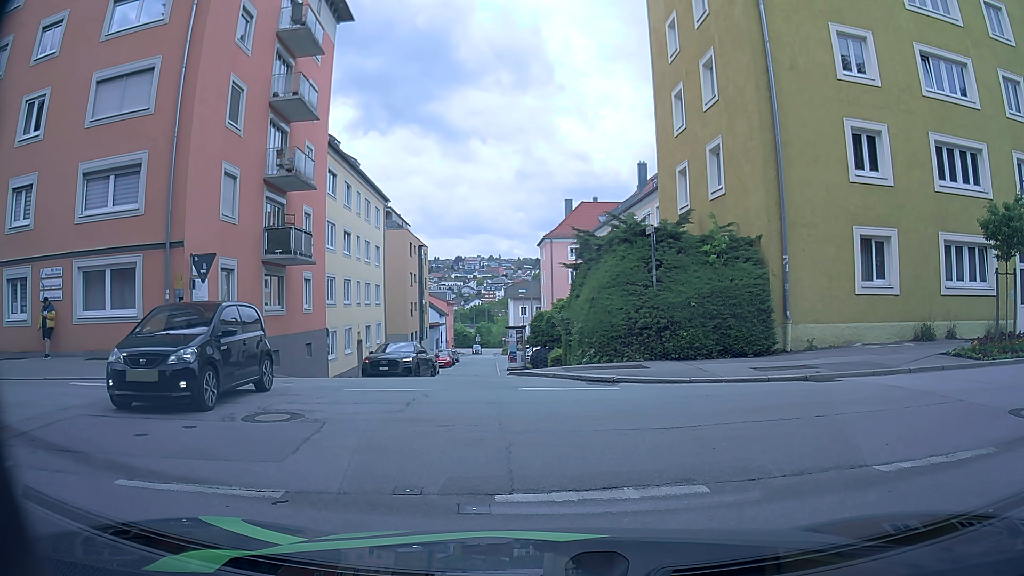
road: residential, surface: asphalt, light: Day
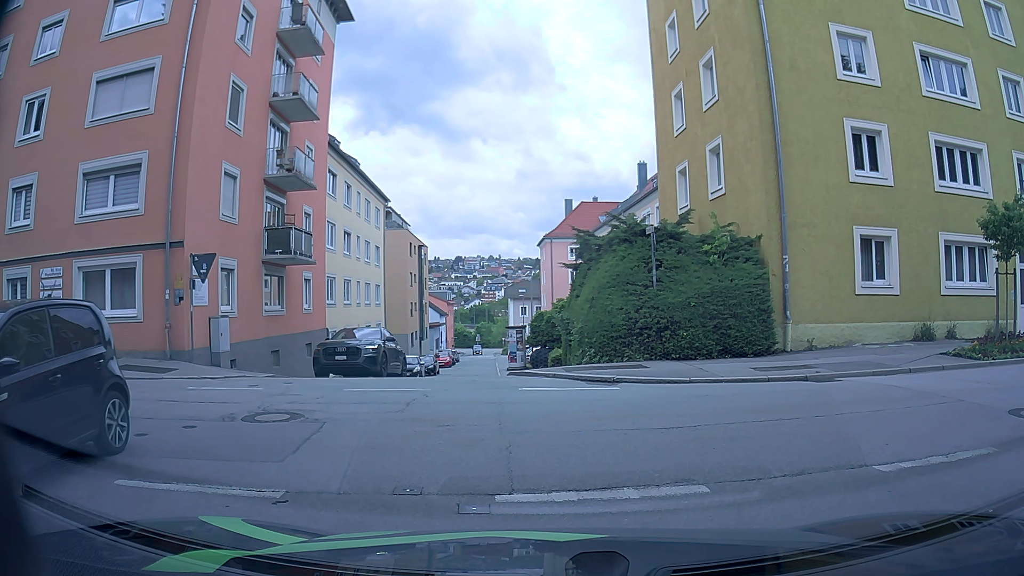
(0.0, 0.0) m; 0°
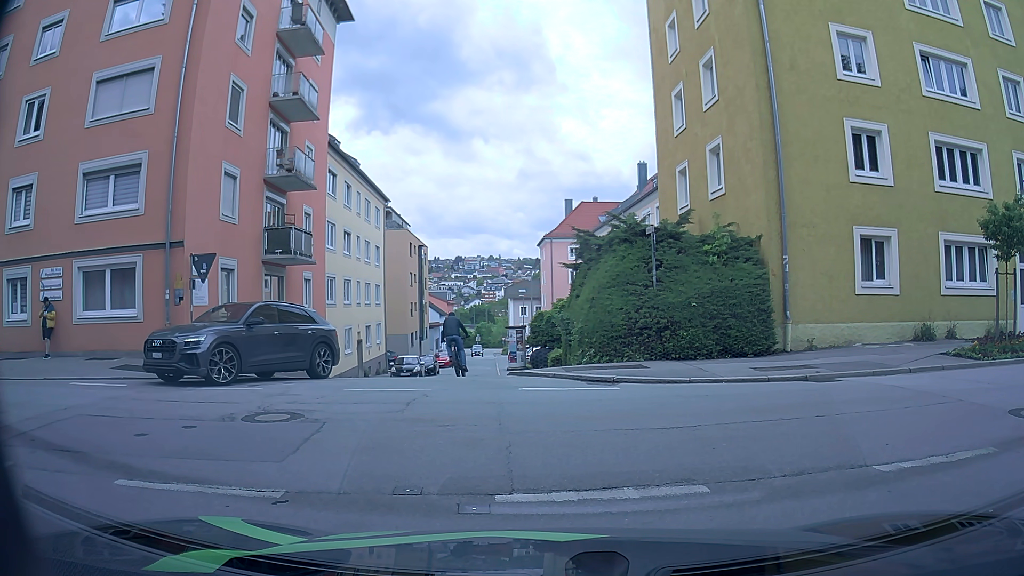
(0.0, 0.0) m; 0°
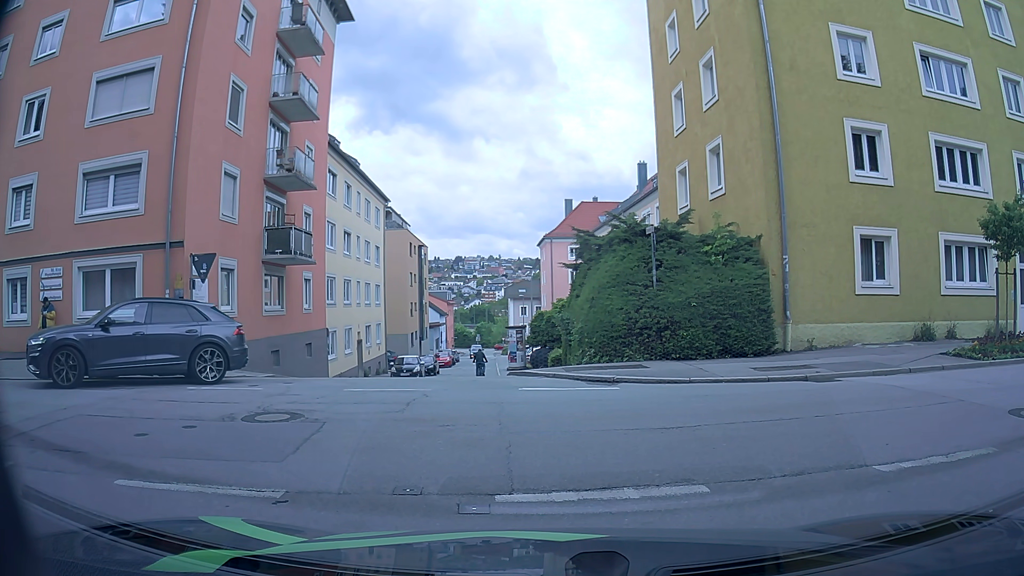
(0.0, 0.0) m; 0°
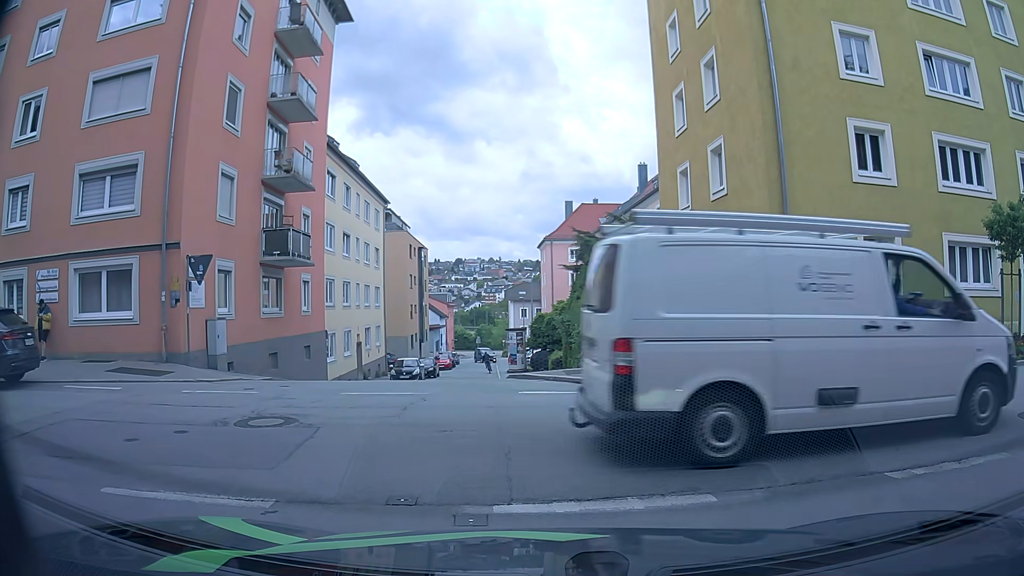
(0.0, +0.2) m; 0°
